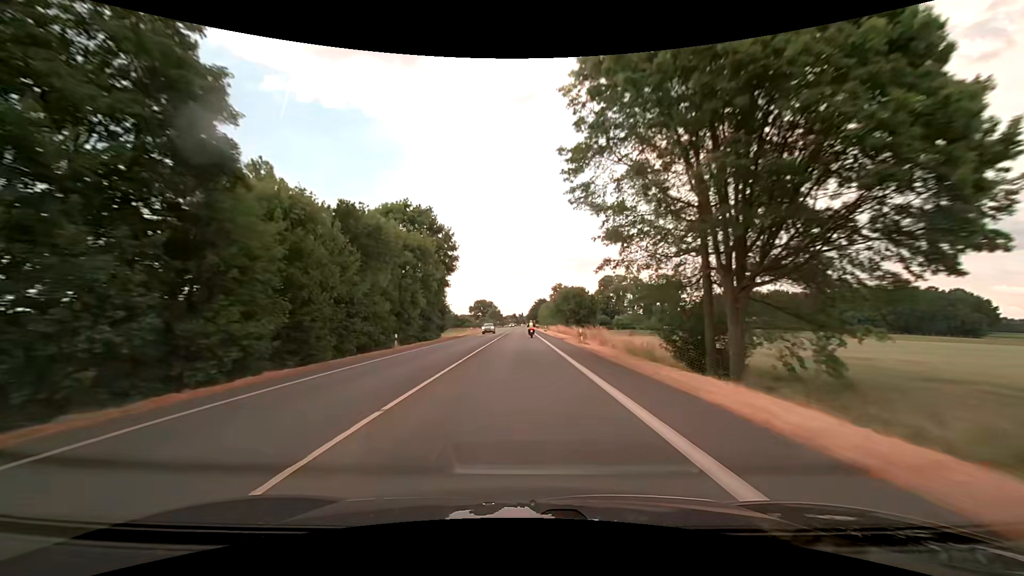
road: secondary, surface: asphalt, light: Day
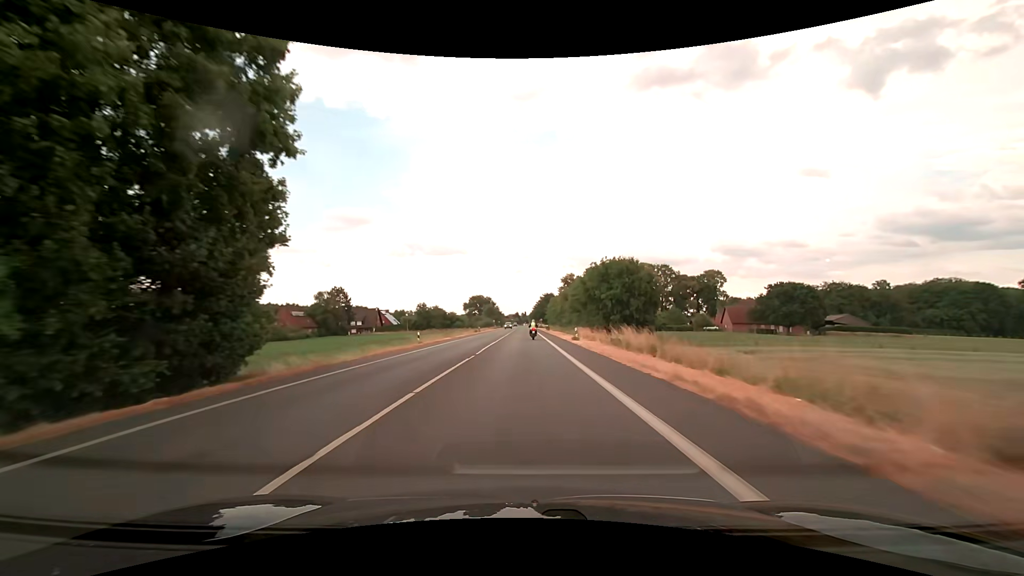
(-0.3, +43.2) m; 0°
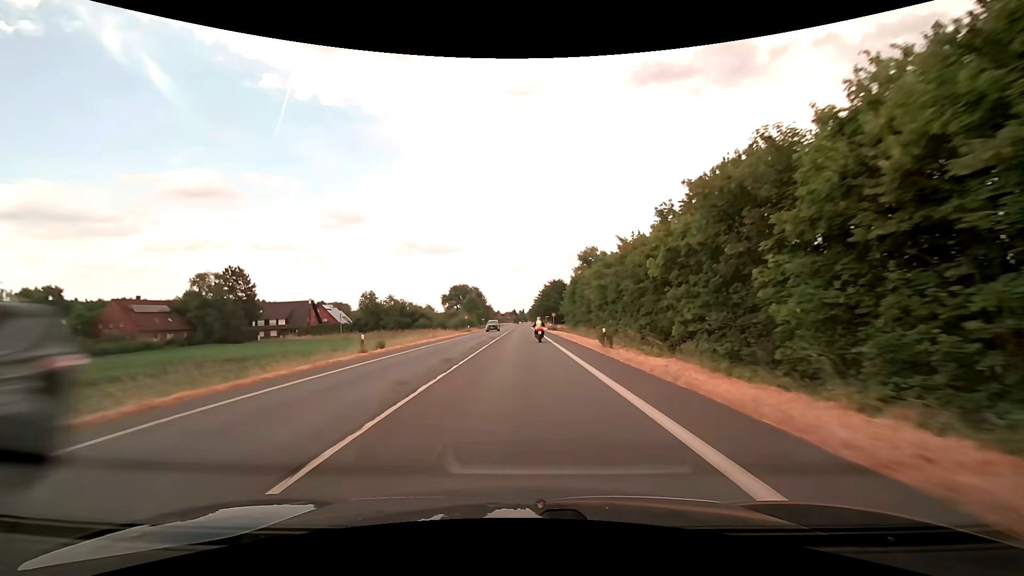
(-0.1, +63.1) m; 0°
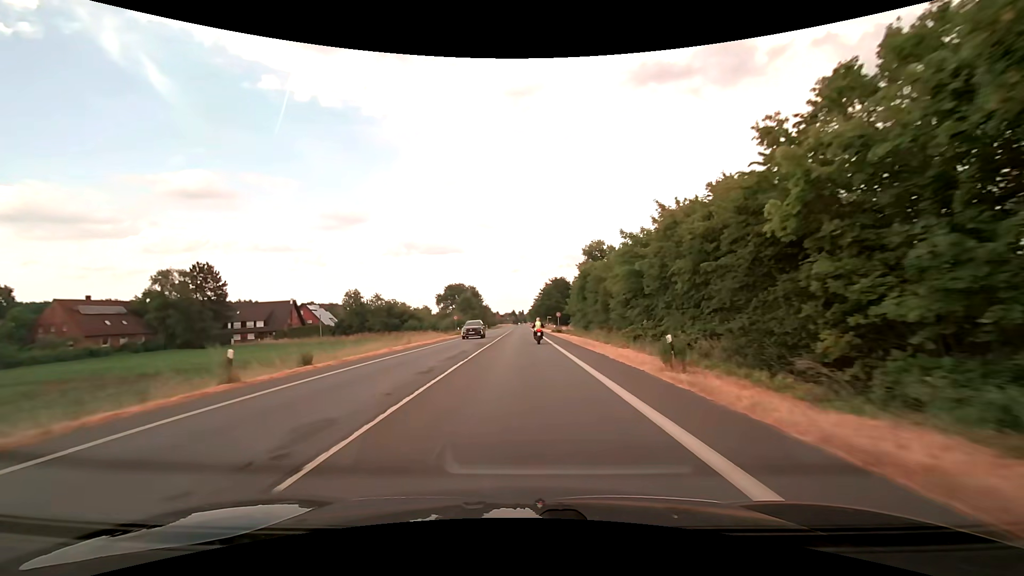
(0.0, +11.2) m; 0°
(0, +10) (0, +20) (0, +30) (0, +40) (0, +50) (0, +60) (0, +70) (0, +80) (0, +90) (0, +100) m
